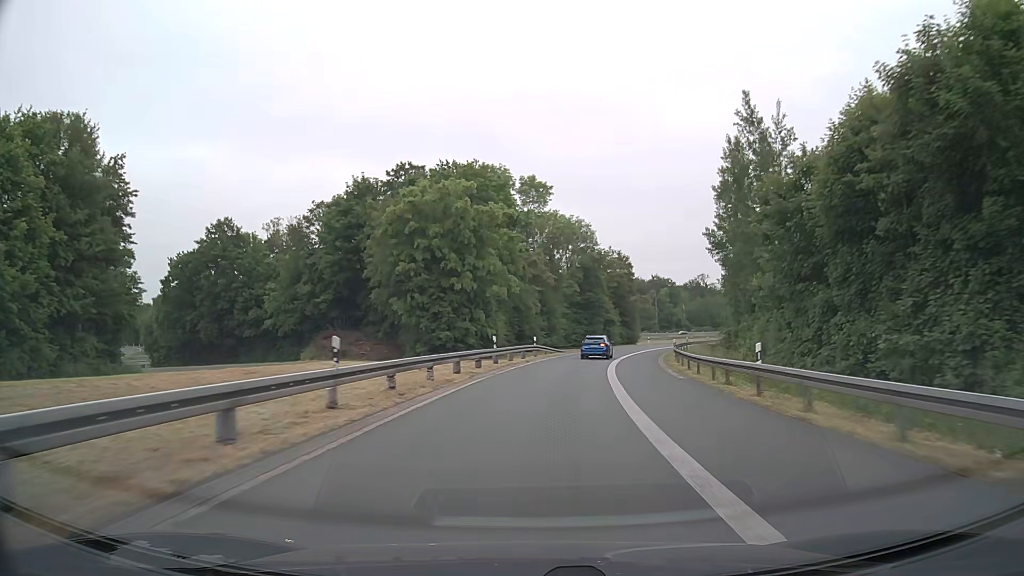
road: motorway_link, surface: asphalt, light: Day
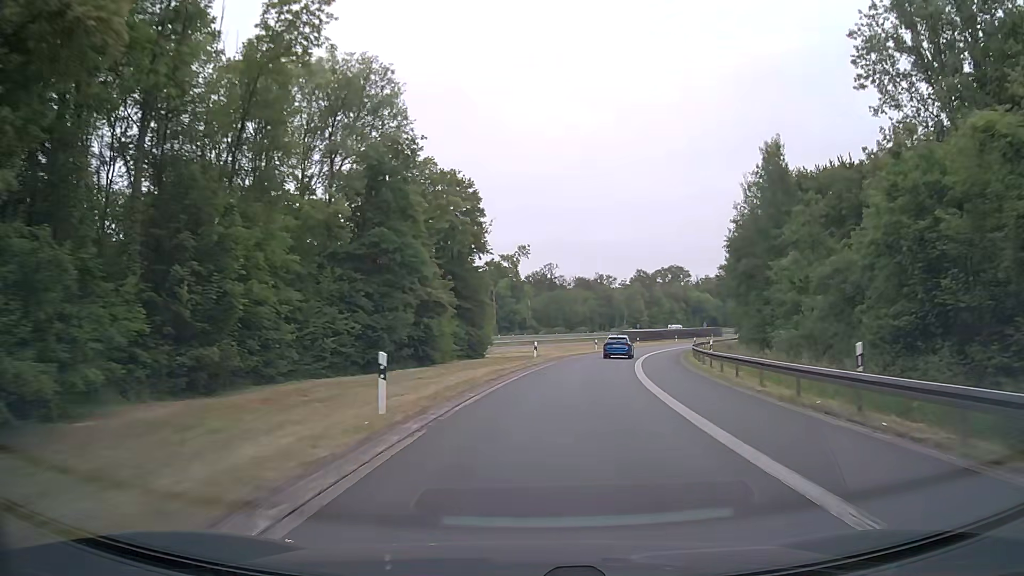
(+7.2, +60.3) m; +14°
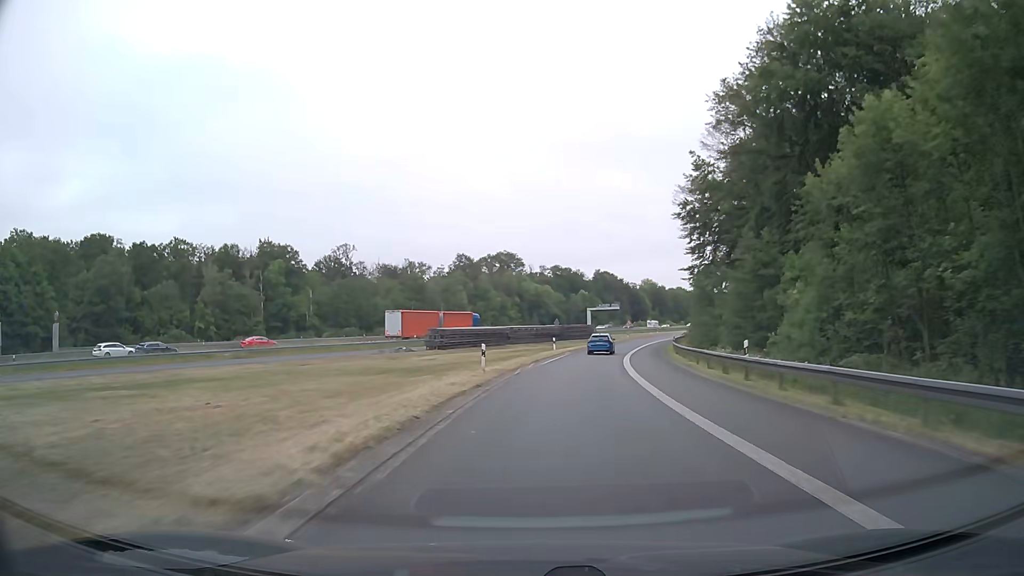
(+8.9, +59.6) m; +16°
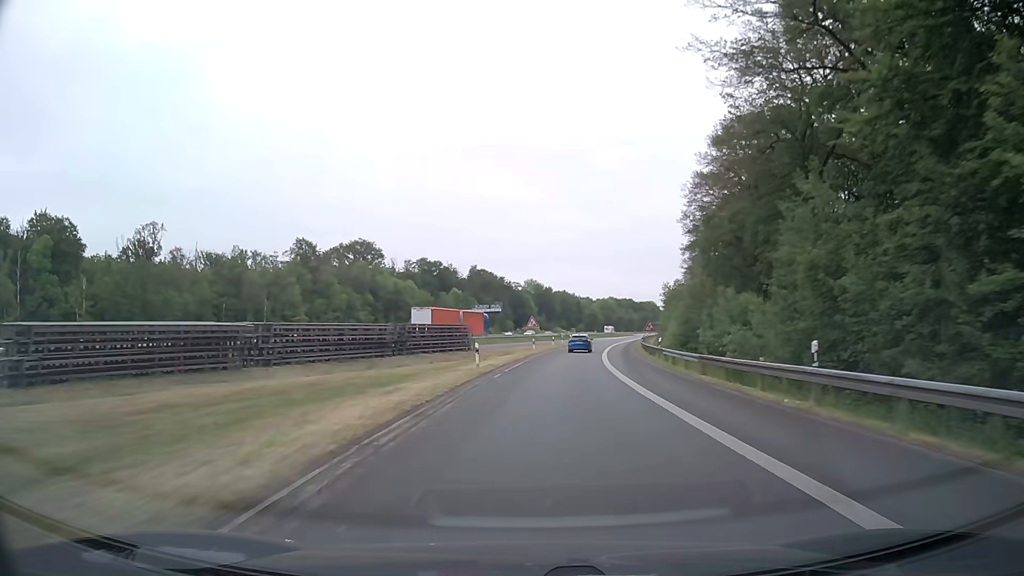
(+4.6, +48.9) m; +10°
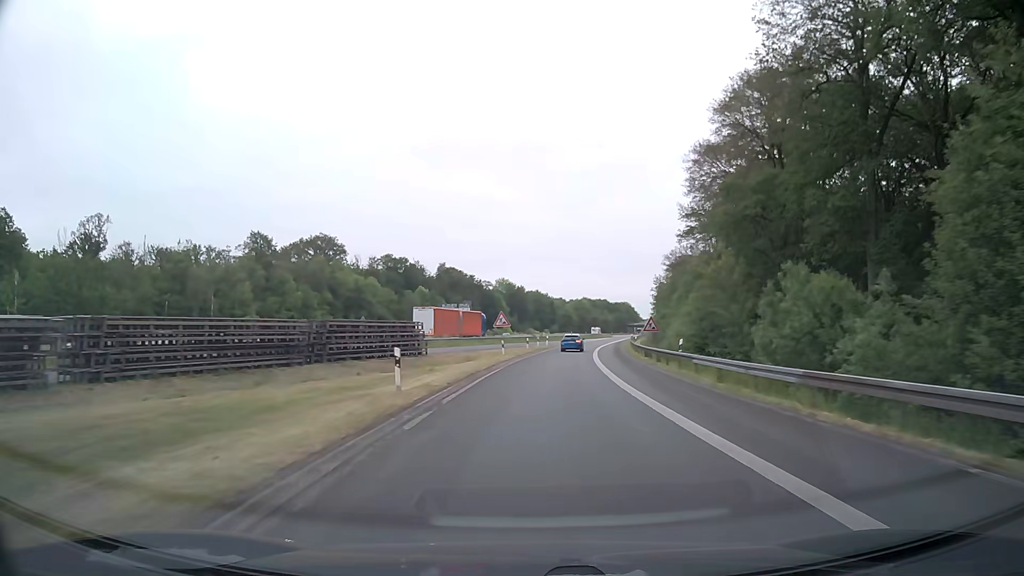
(+0.3, +12.6) m; +2°
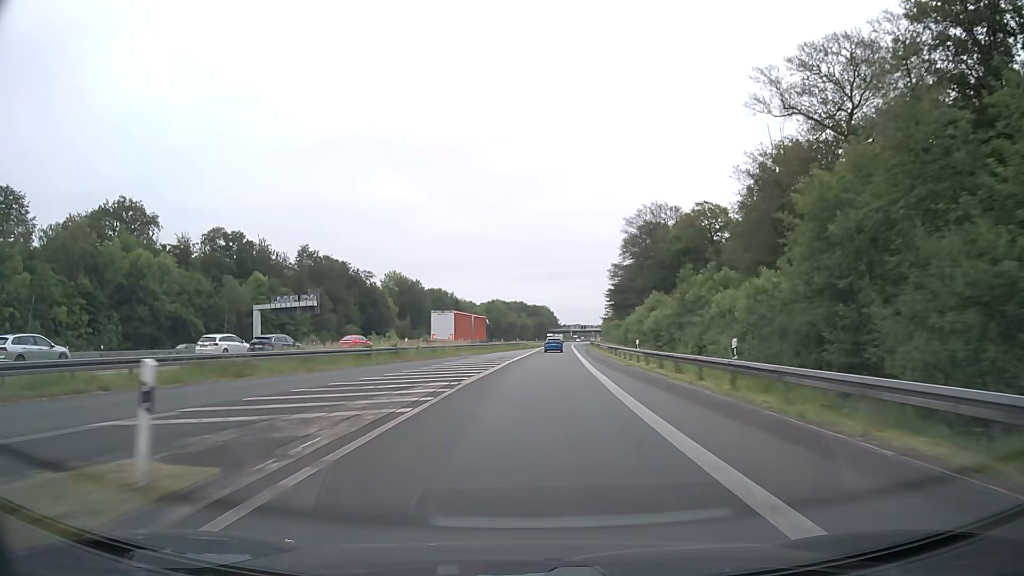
(+4.9, +64.8) m; +8°
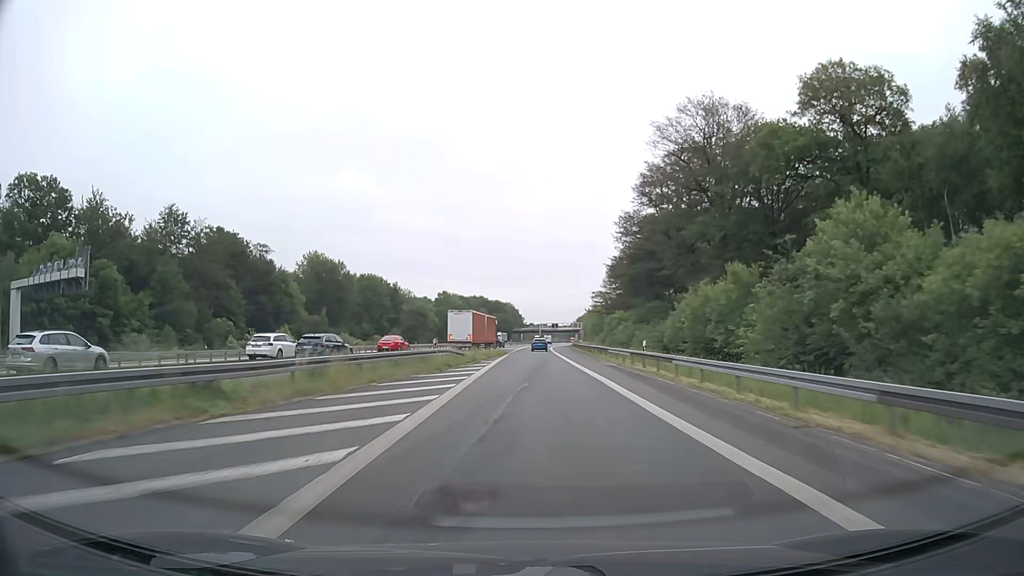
(+1.6, +53.0) m; +3°
